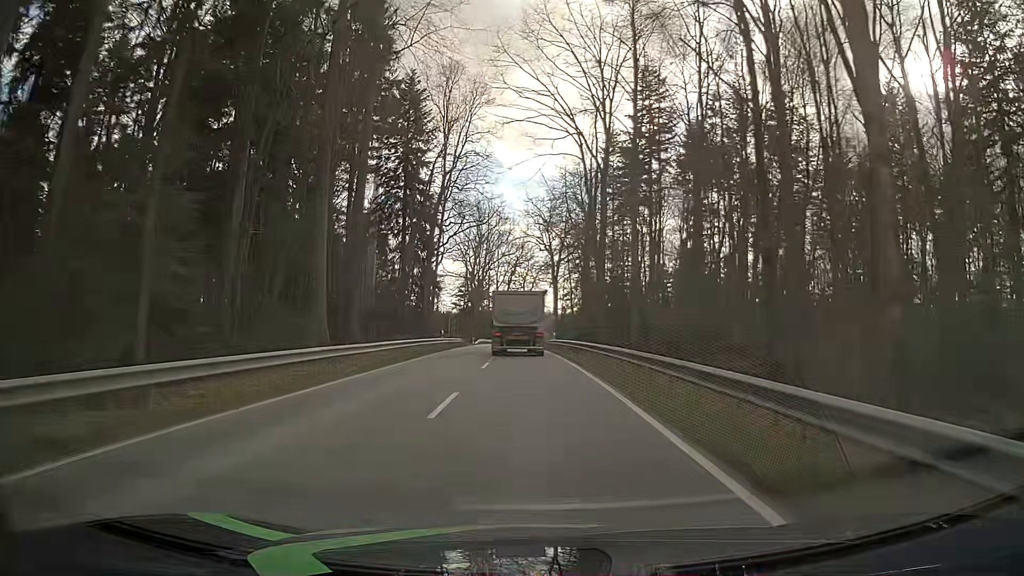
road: tertiary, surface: asphalt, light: Day
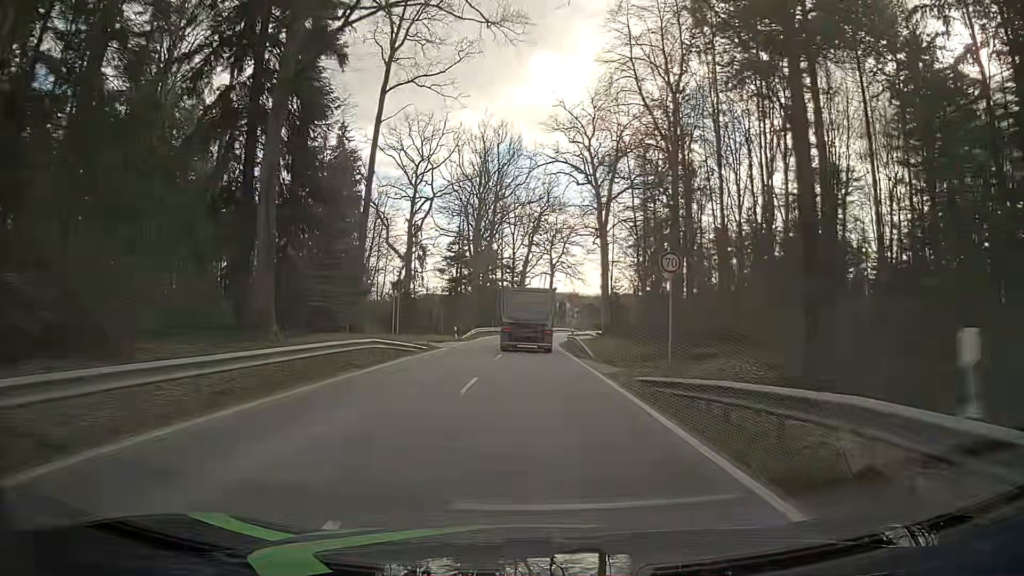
(-1.2, +45.1) m; -2°
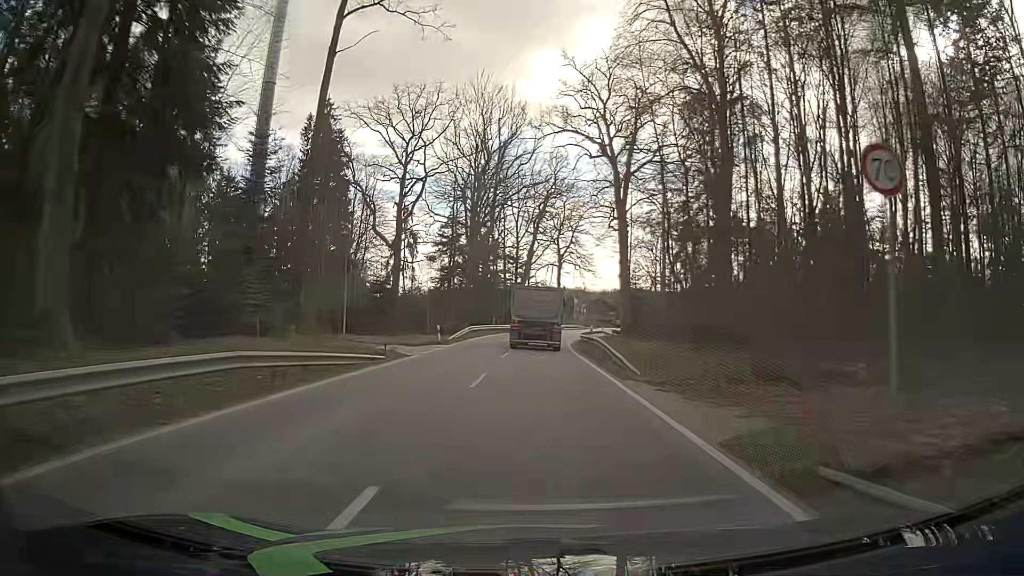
(-0.1, +11.0) m; -1°
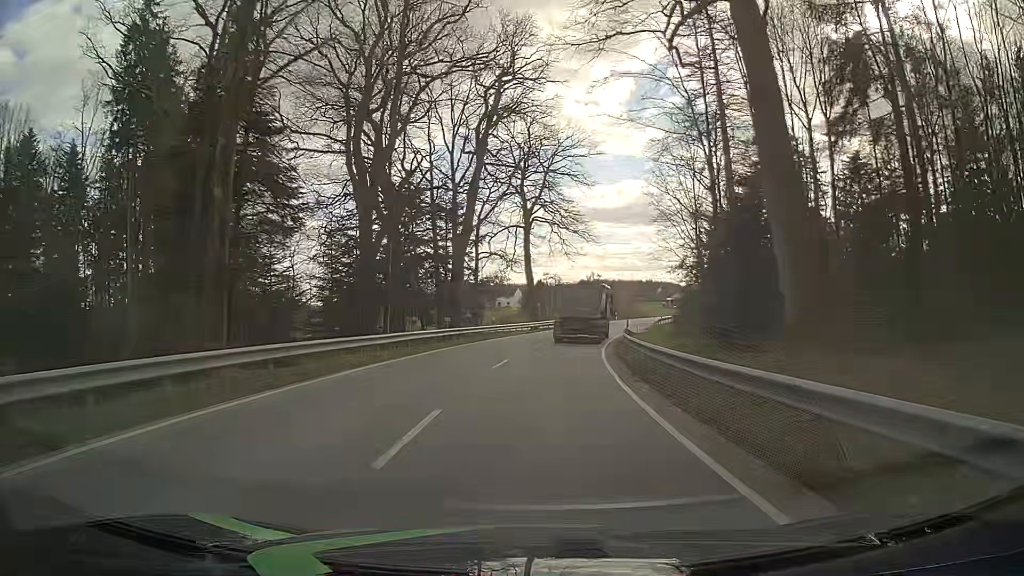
(+0.5, +43.5) m; +3°
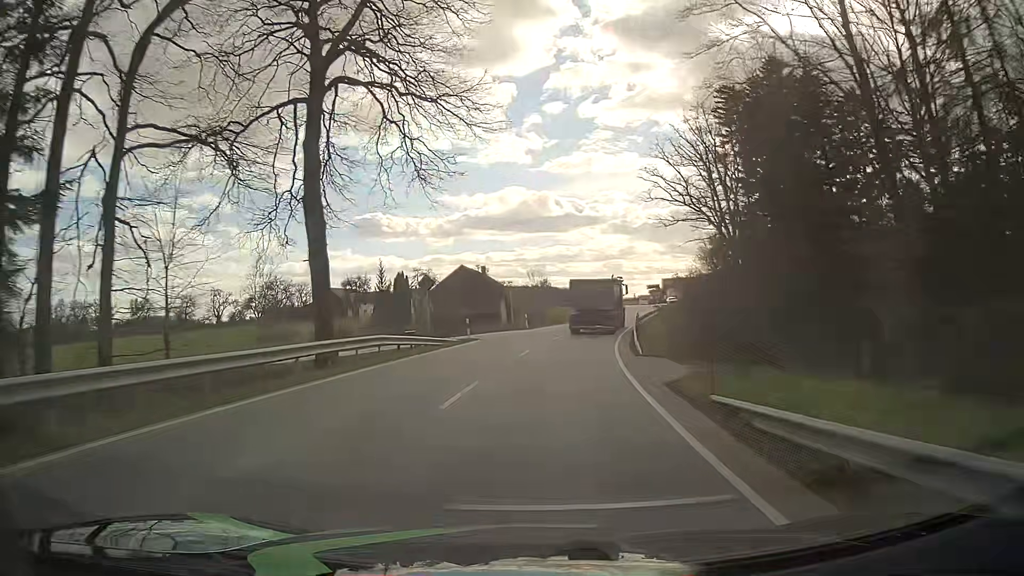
(+3.2, +43.9) m; +9°
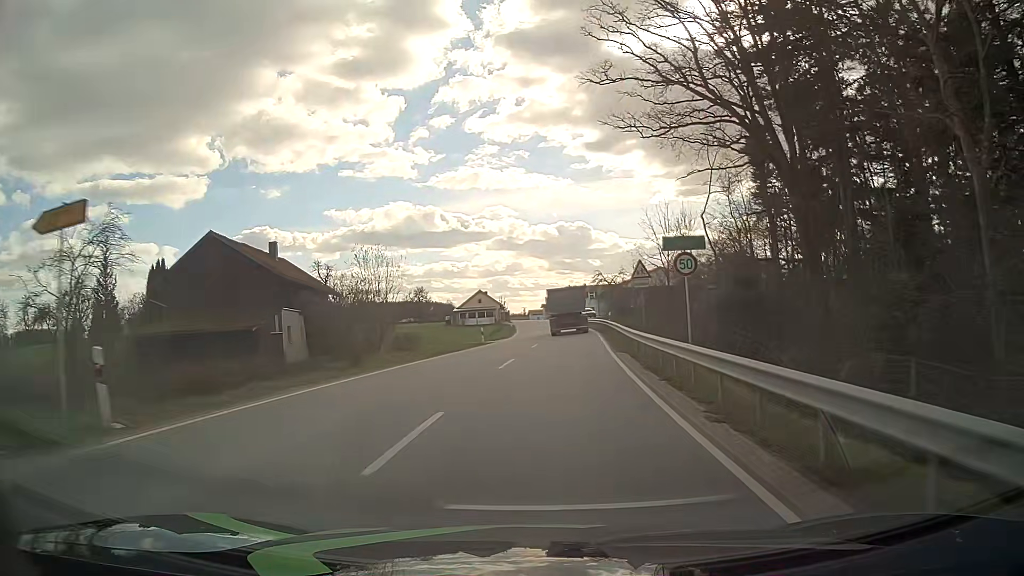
(+3.7, +39.4) m; +10°
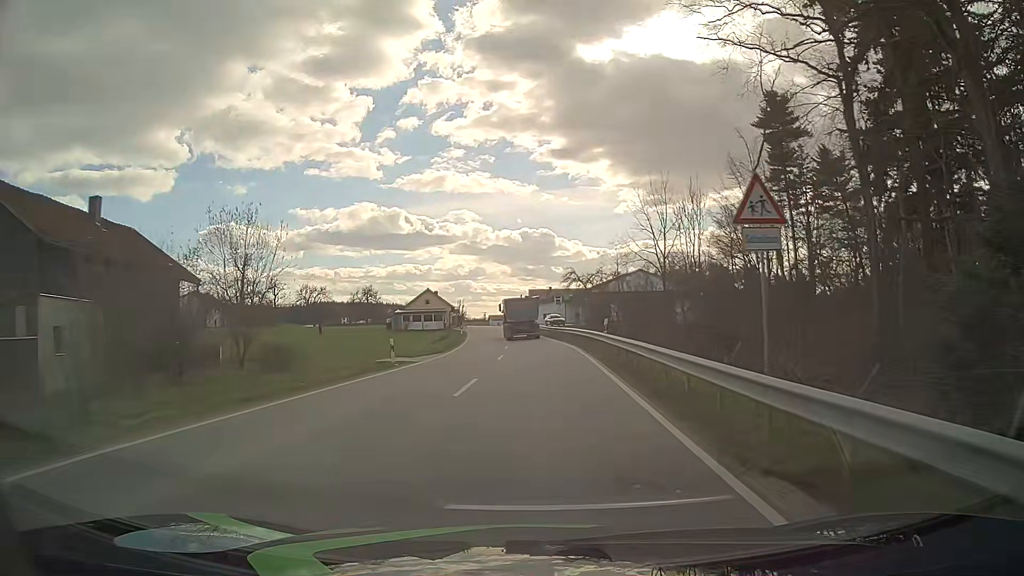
(+0.5, +17.0) m; +3°
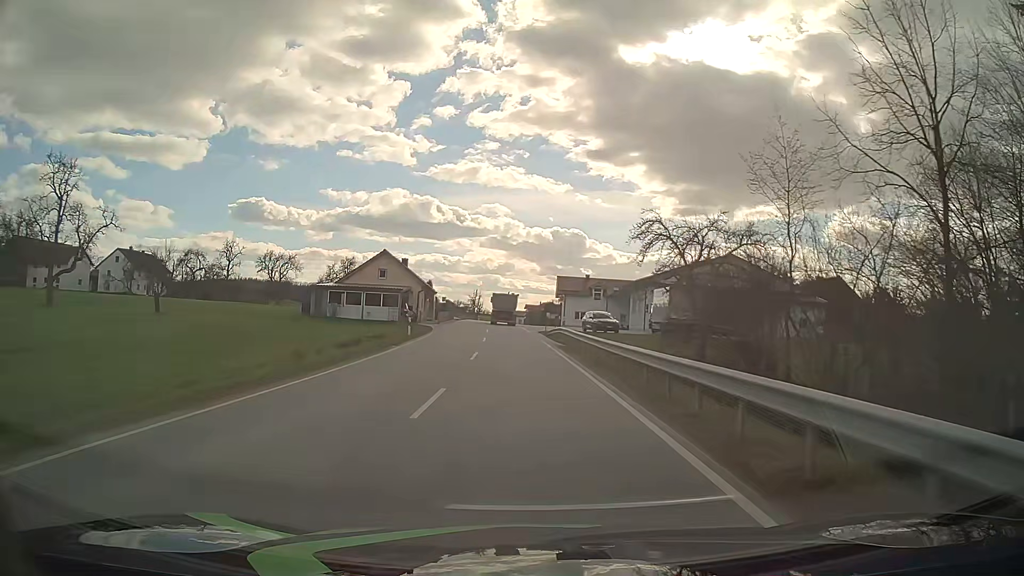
(+0.2, +39.3) m; -1°
(0, +10) (0, +20) (-1, +30) (-2, +40) (-2, +50) (-3, +60) (-3, +70) (-4, +80) (-5, +90) (-5, +100) m
